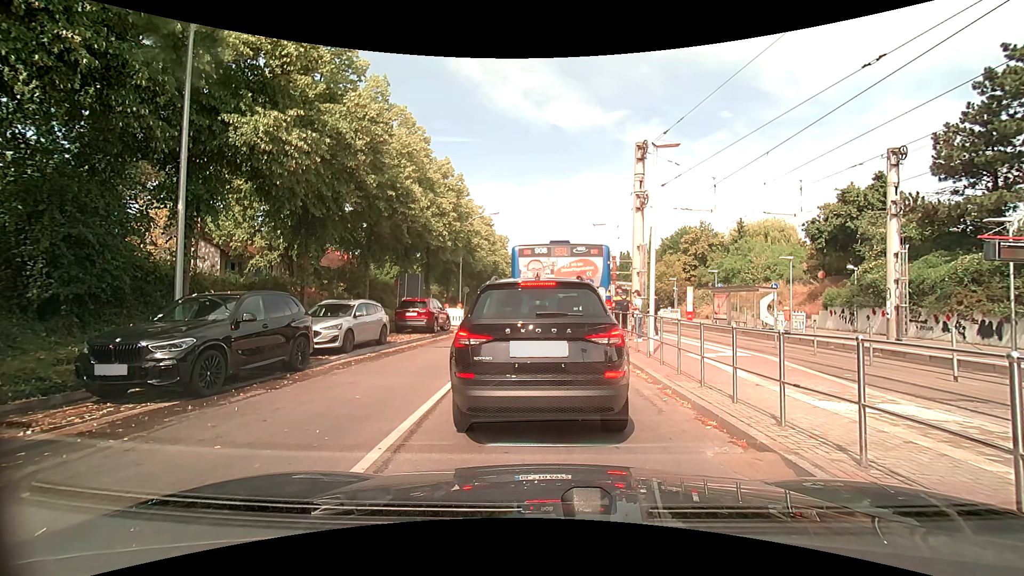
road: tertiary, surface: asphalt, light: Day
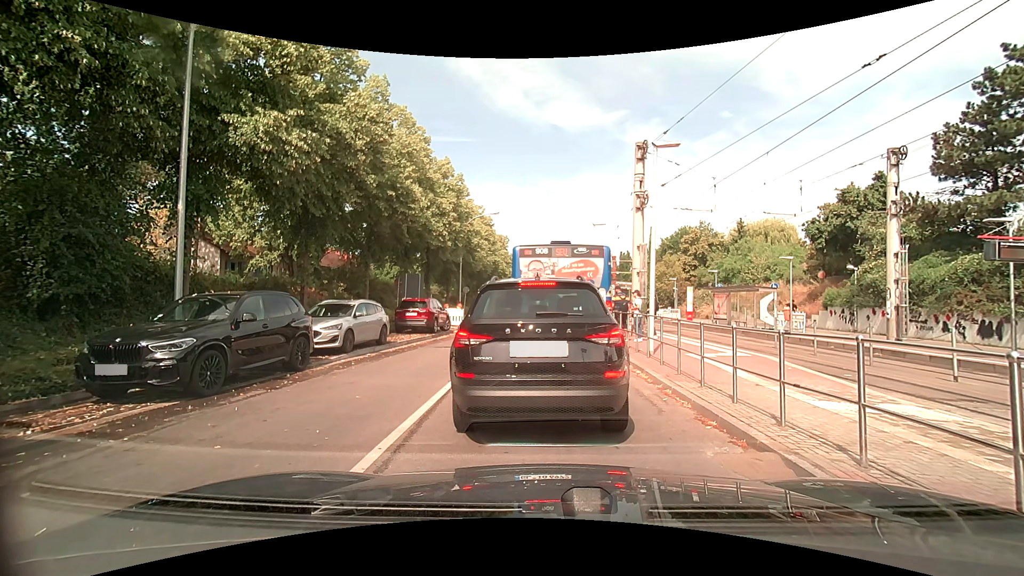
(0.0, 0.0) m; 0°
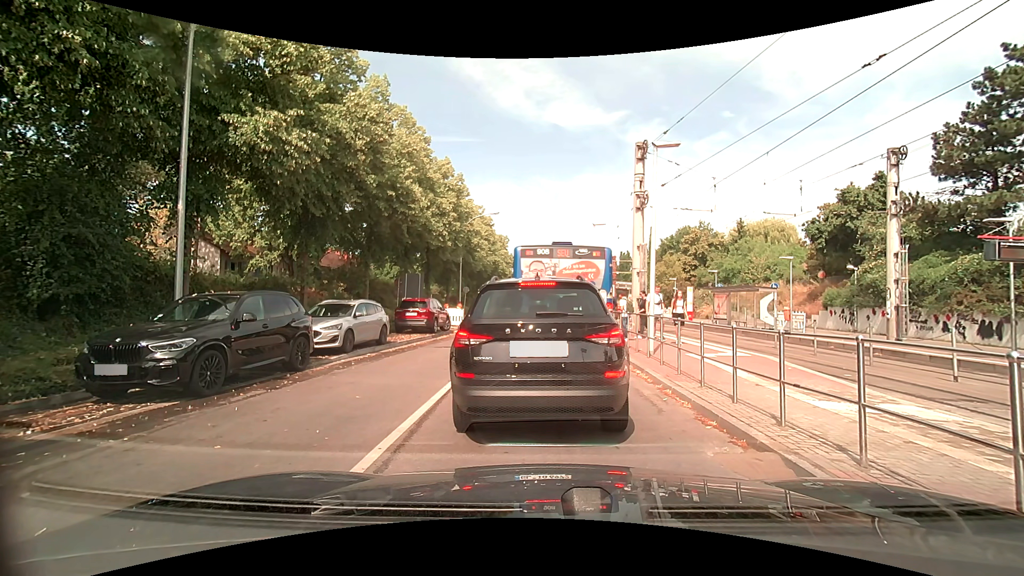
(0.0, 0.0) m; 0°
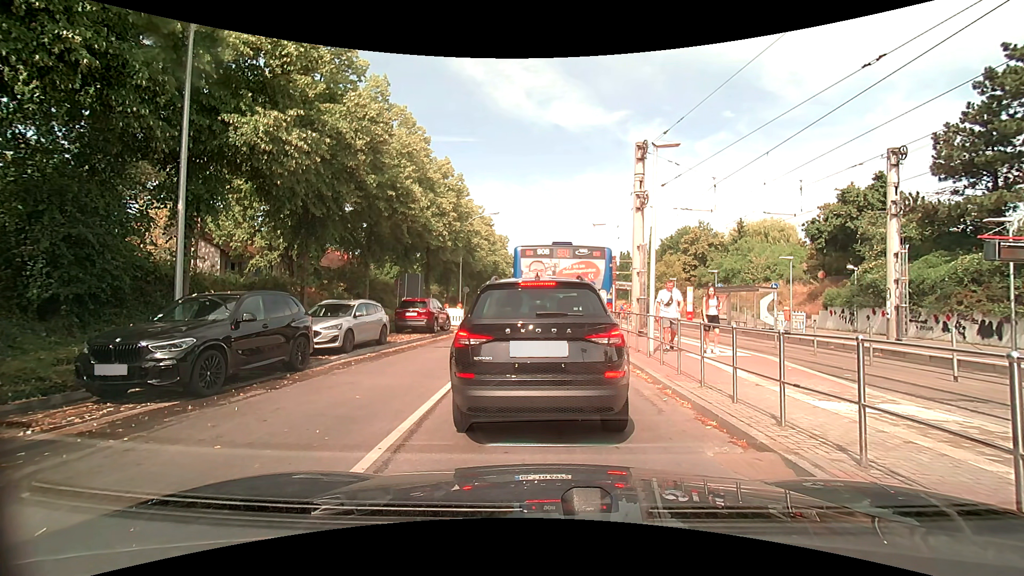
(0.0, 0.0) m; 0°
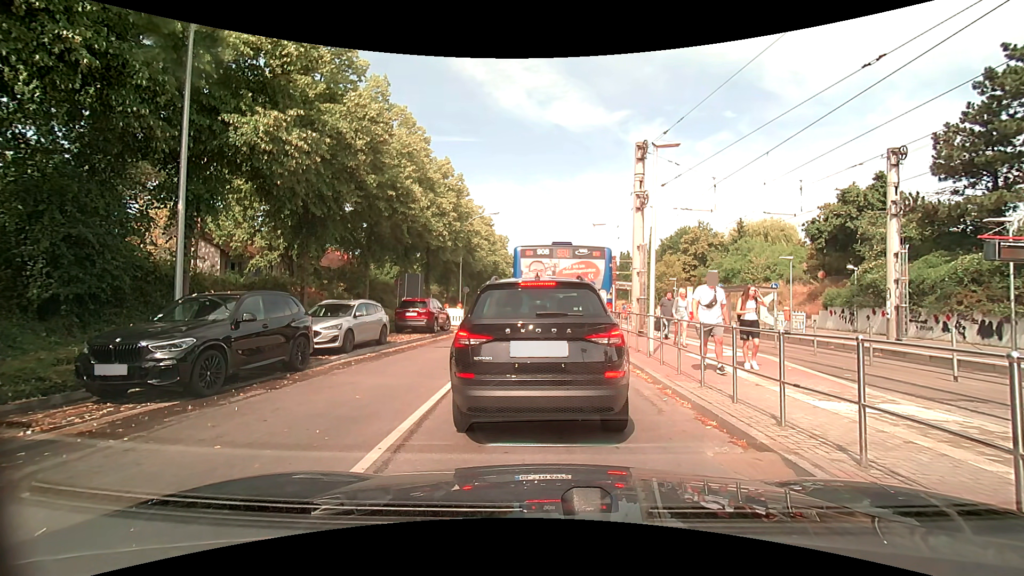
(0.0, 0.0) m; 0°
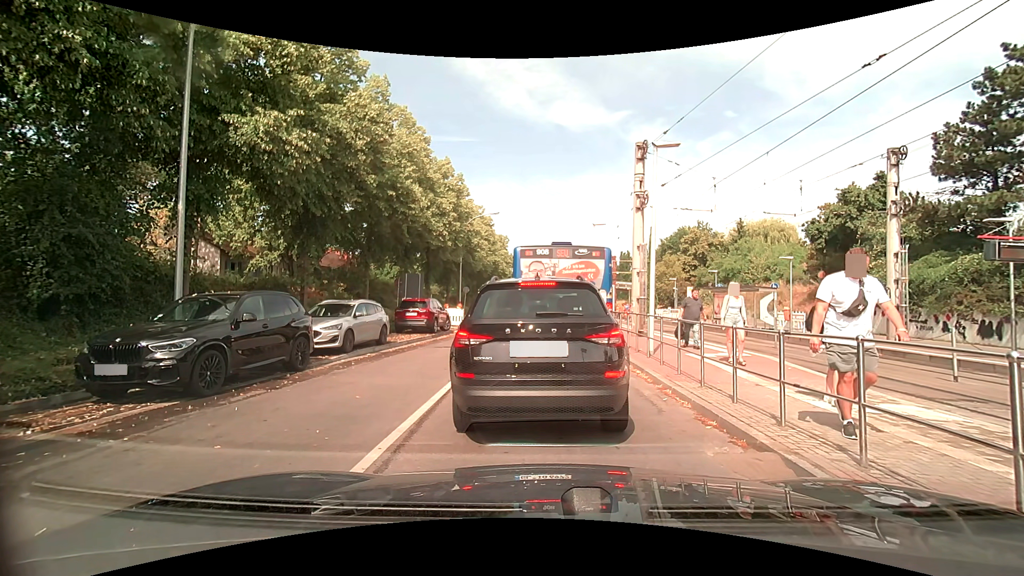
(0.0, 0.0) m; 0°
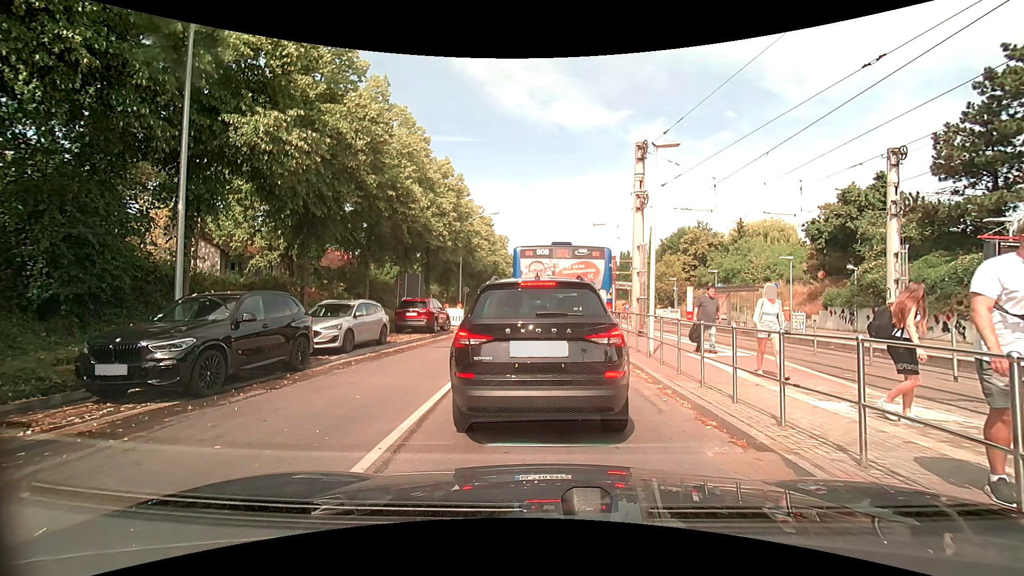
(0.0, 0.0) m; 0°
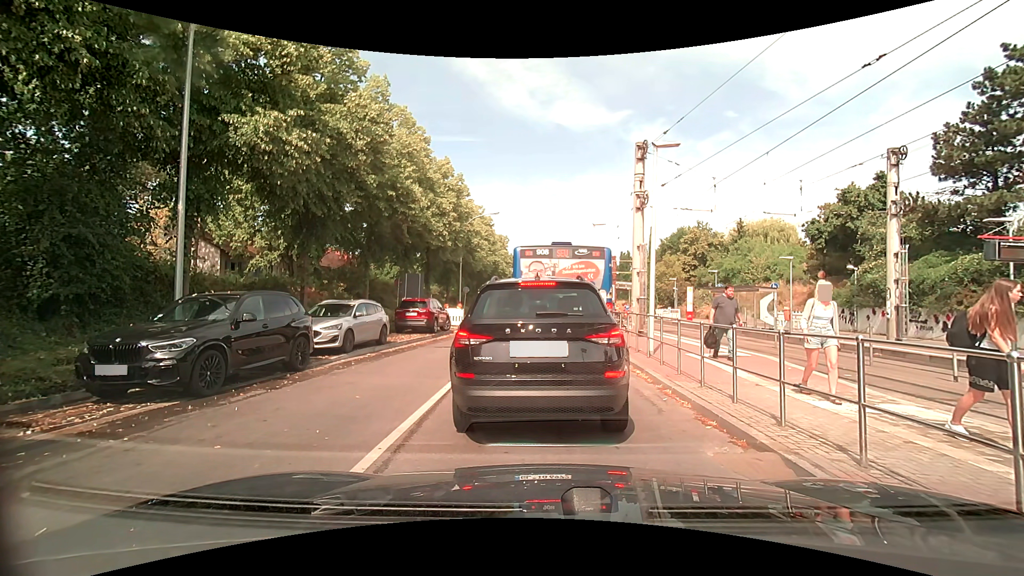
(0.0, 0.0) m; 0°
(0, +10) (0, +20) (0, +30) (-1, +40) (-3, +50) (-2, +60) (-2, +70) (0, +80) (0, +90) (0, +100) m
